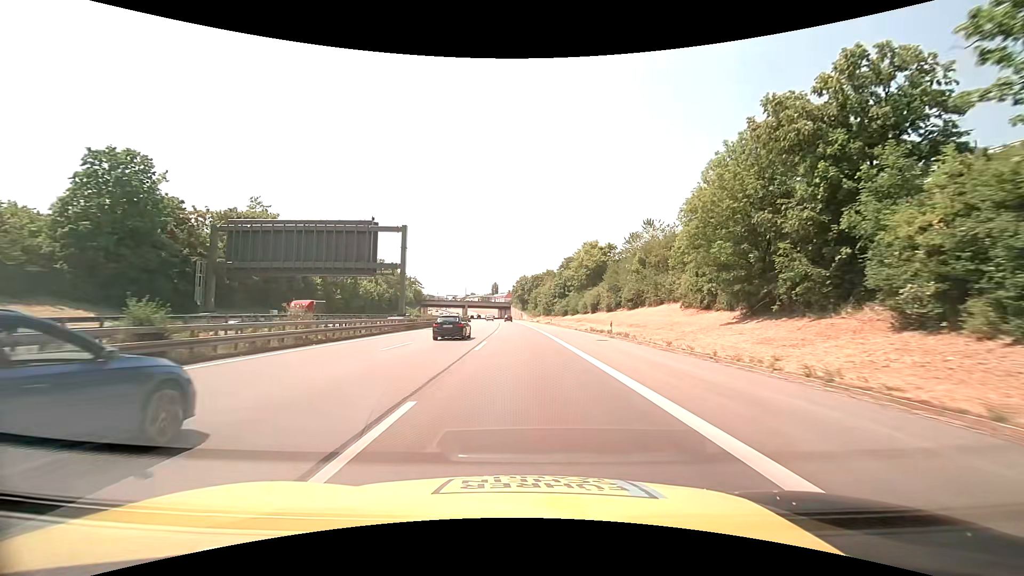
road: motorway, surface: asphalt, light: Day
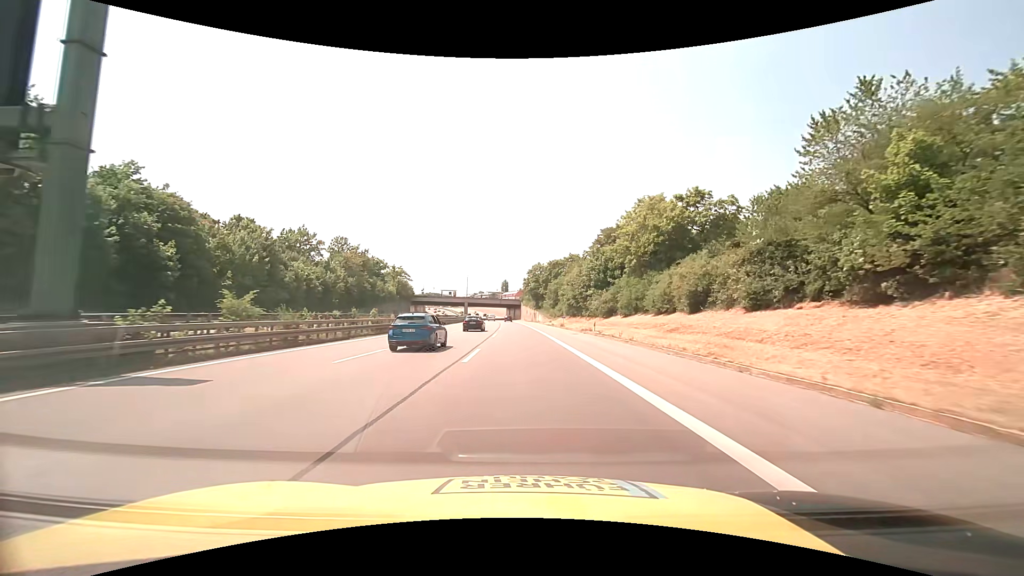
(-0.4, +41.5) m; -1°
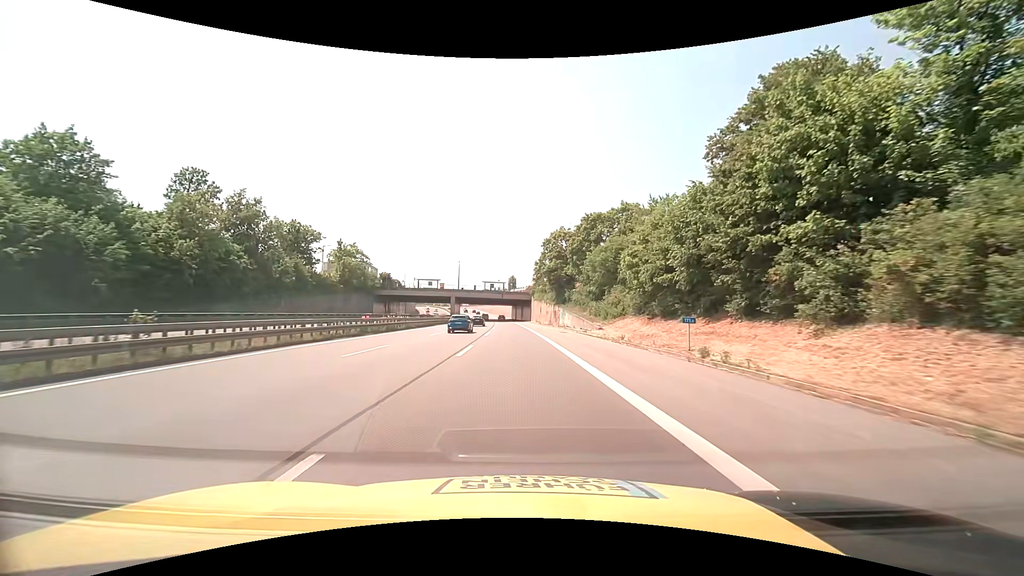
(-0.5, +52.0) m; -1°
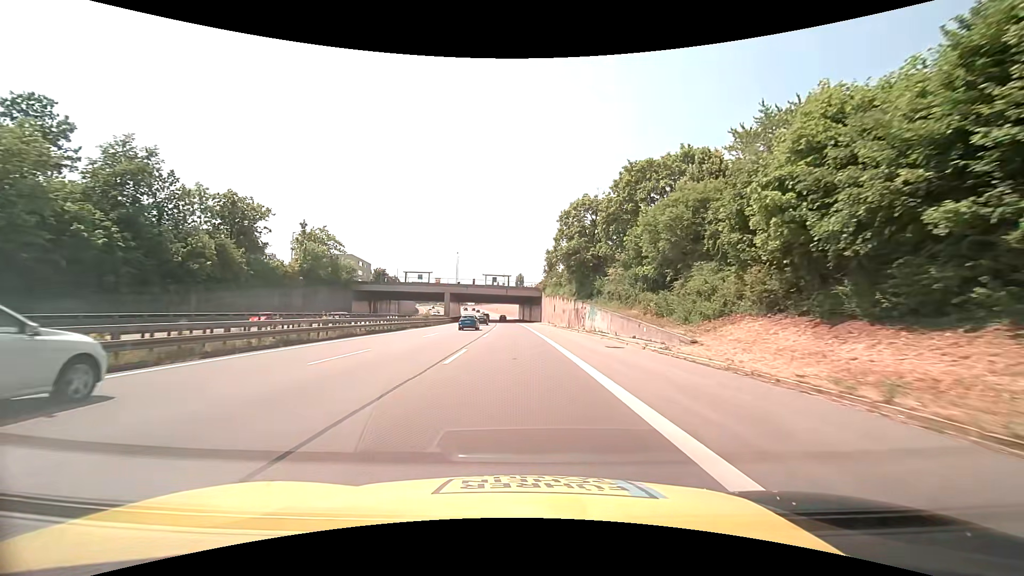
(-0.1, +20.8) m; -1°
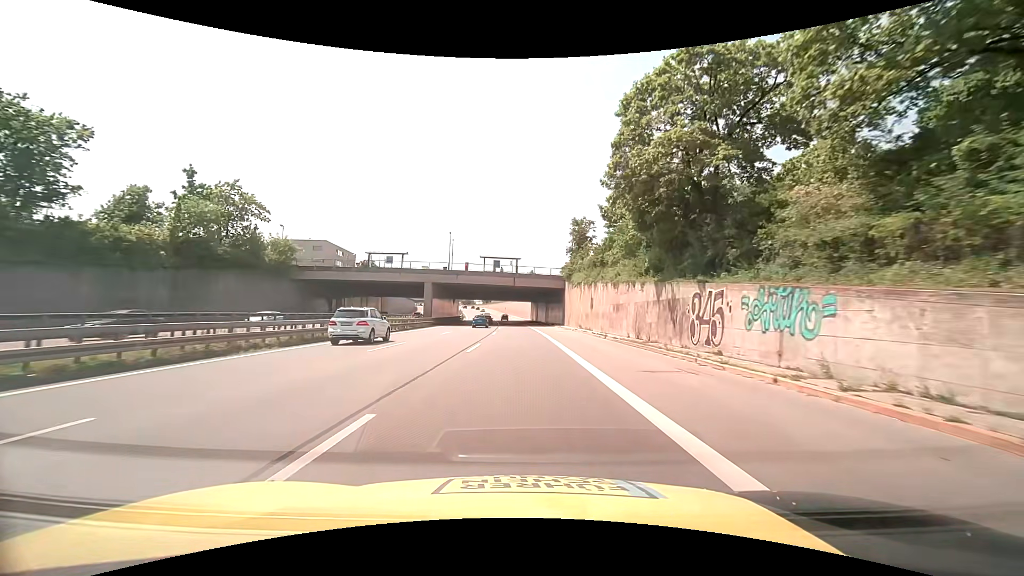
(-0.4, +31.2) m; -1°
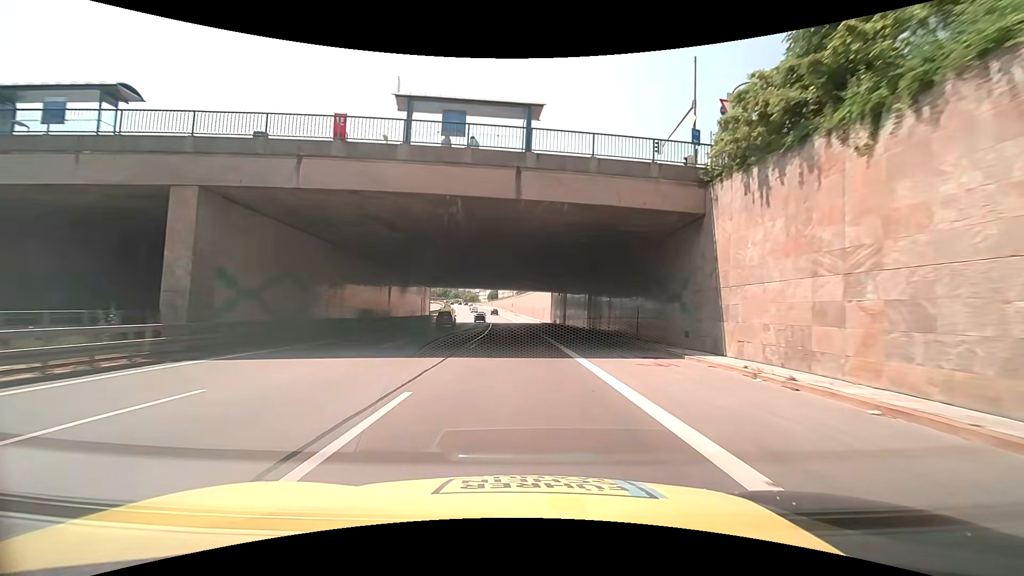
(-0.6, +52.1) m; -1°
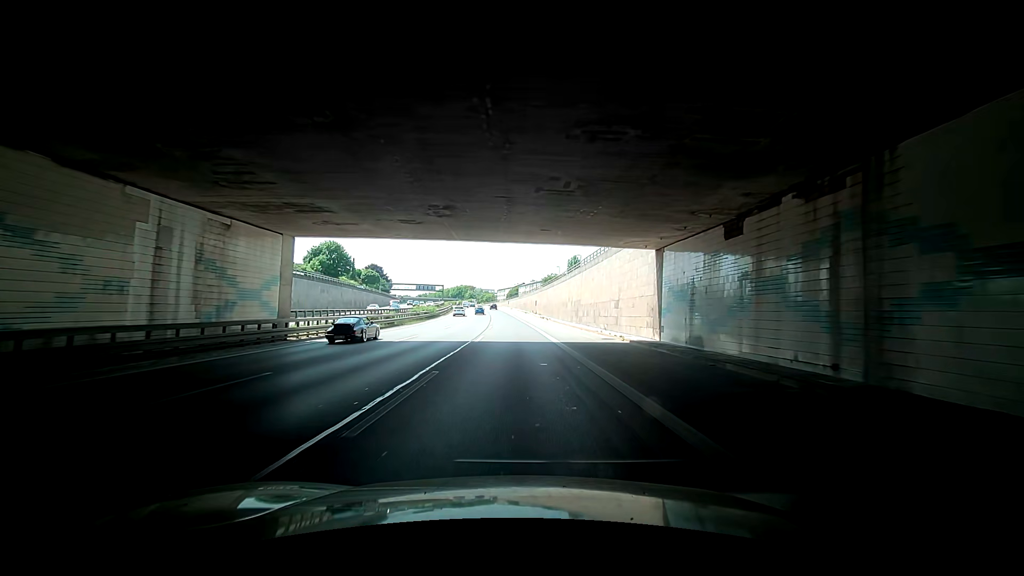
(-2.3, +52.1) m; -3°
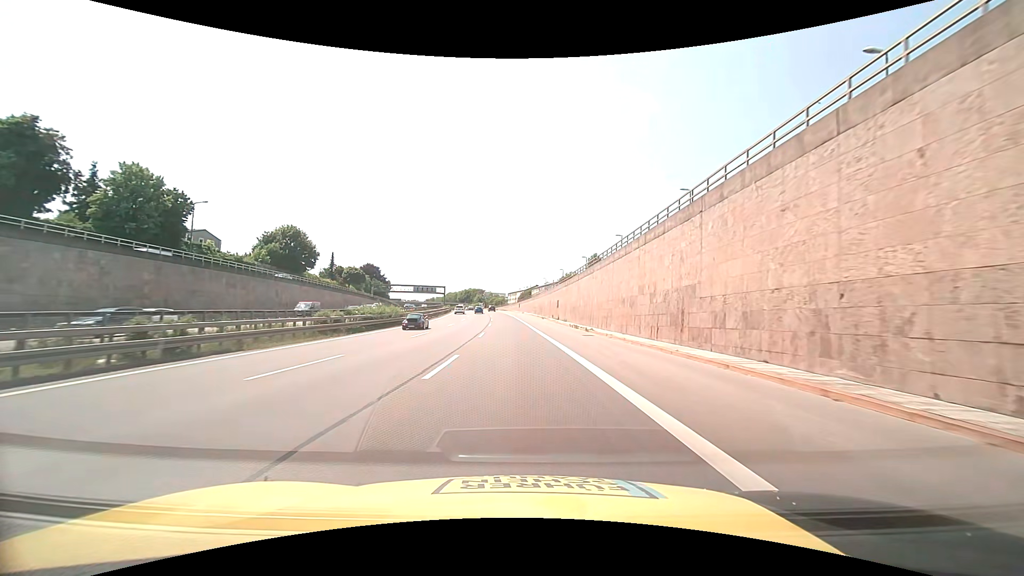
(+0.7, +31.1) m; -1°
(0, +10) (0, +20) (0, +30) (0, +40) (-1, +50) (-1, +60) (-2, +70) (-2, +80) (-3, +90) (-4, +100) m
